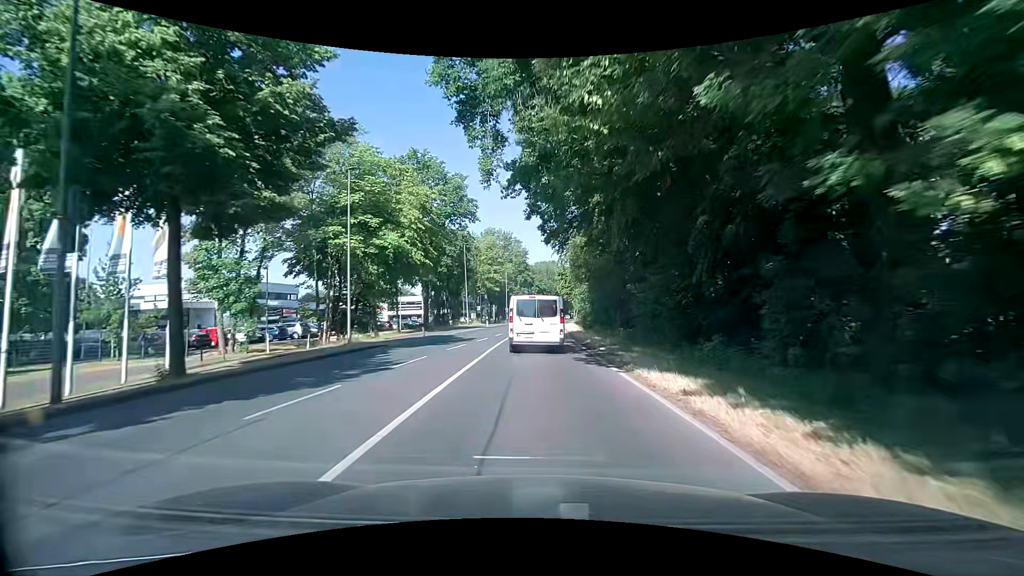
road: secondary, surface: asphalt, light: Day
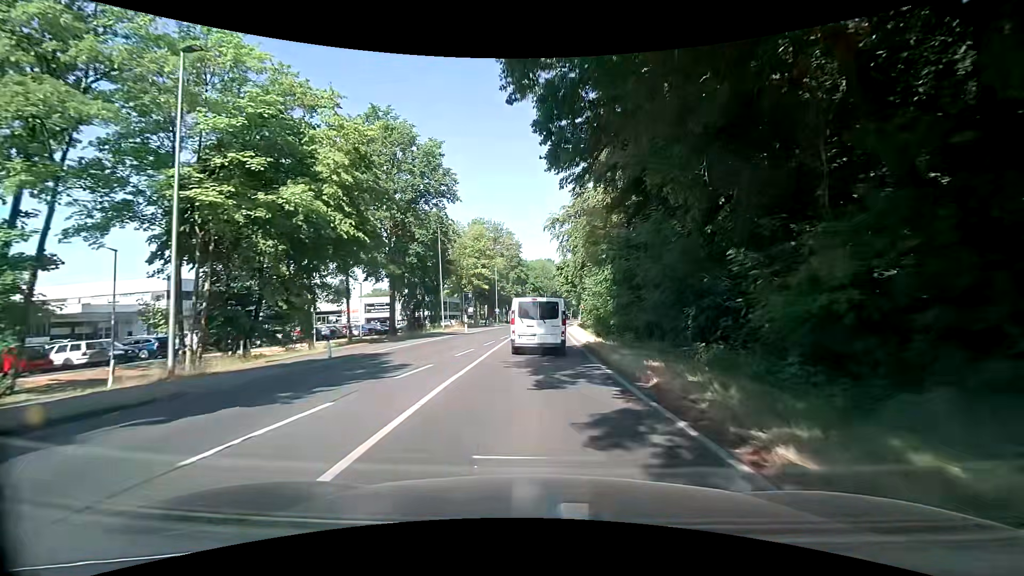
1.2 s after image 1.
(-0.3, +13.8) m; -2°
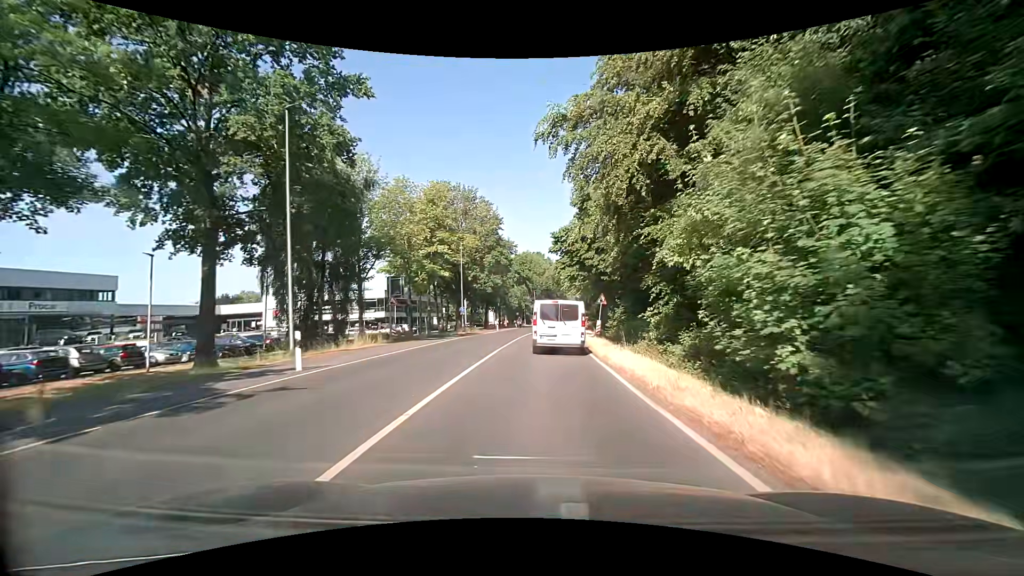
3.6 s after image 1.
(+1.6, +28.7) m; +4°
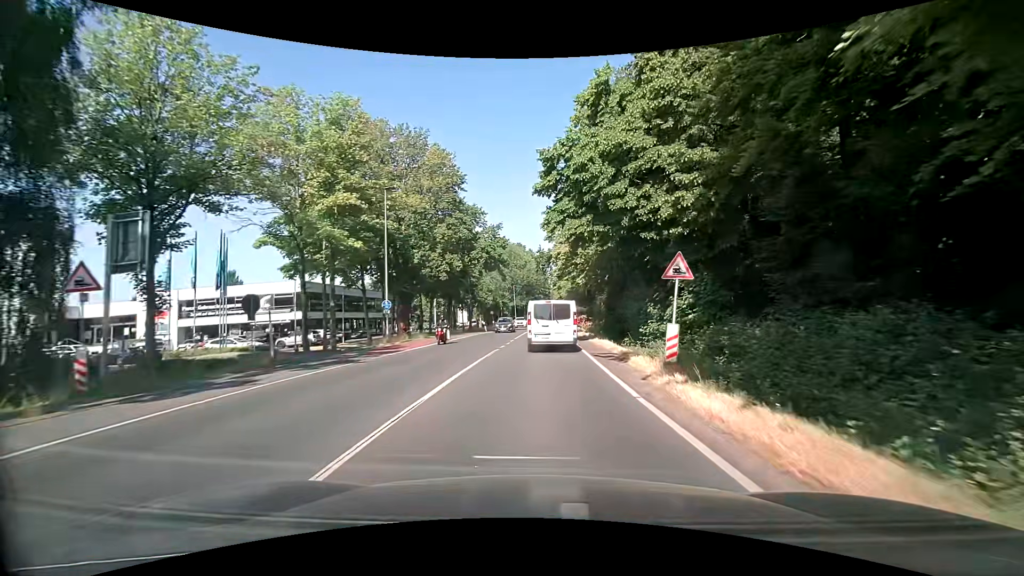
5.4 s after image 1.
(+0.3, +22.6) m; +2°
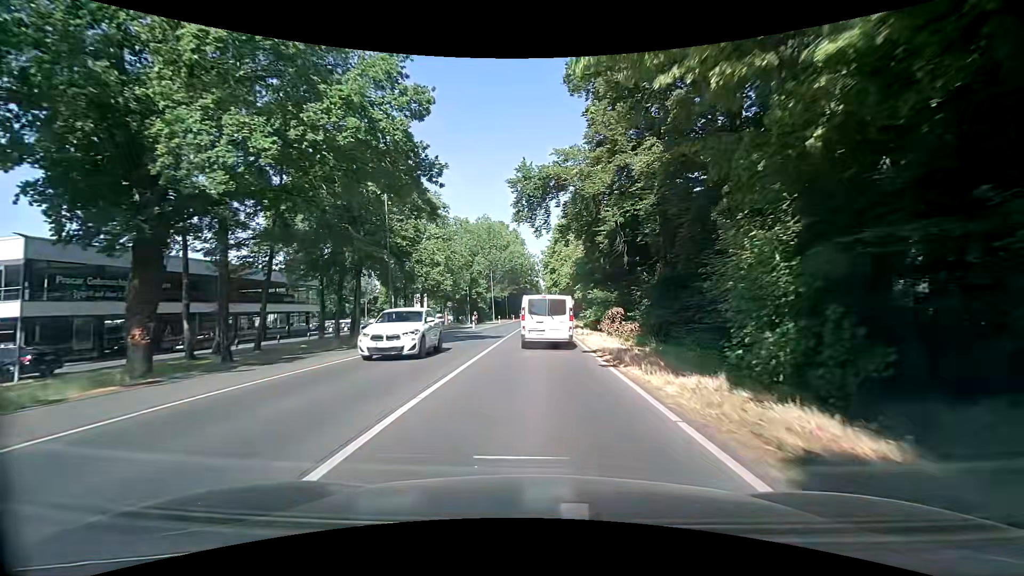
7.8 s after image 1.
(+0.5, +31.5) m; +2°
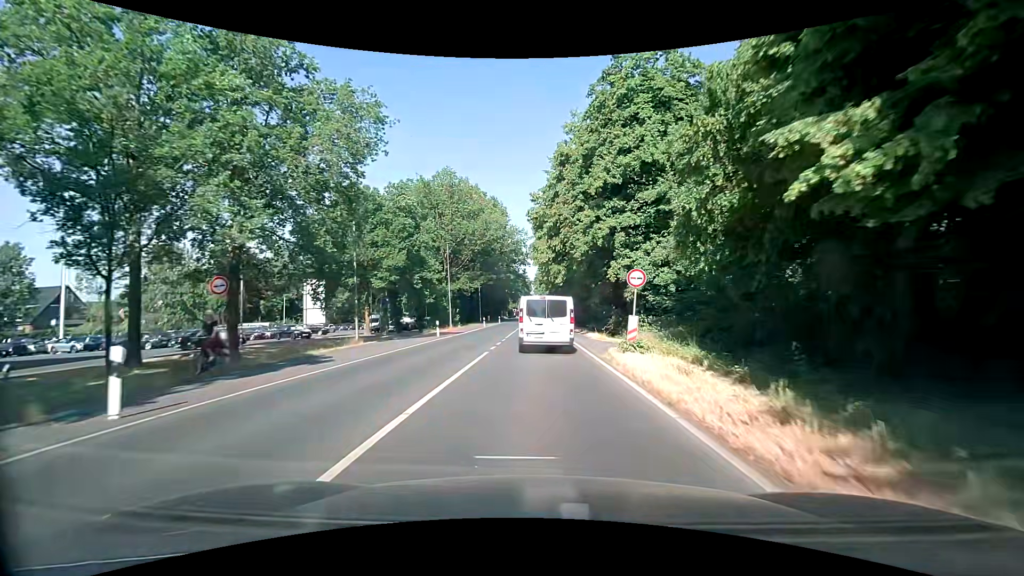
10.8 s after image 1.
(0.0, +39.3) m; +1°
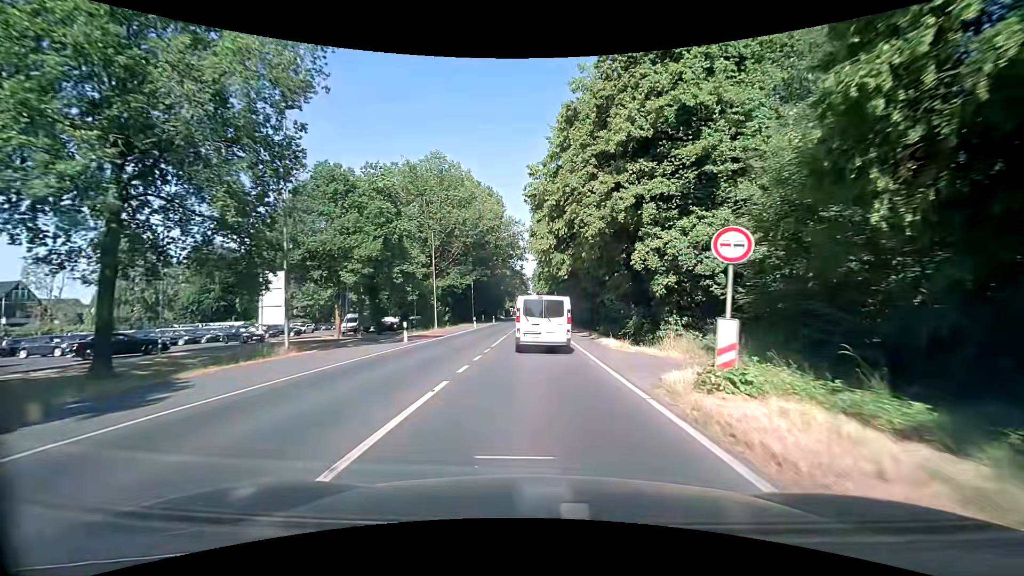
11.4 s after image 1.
(0.0, +7.7) m; 0°
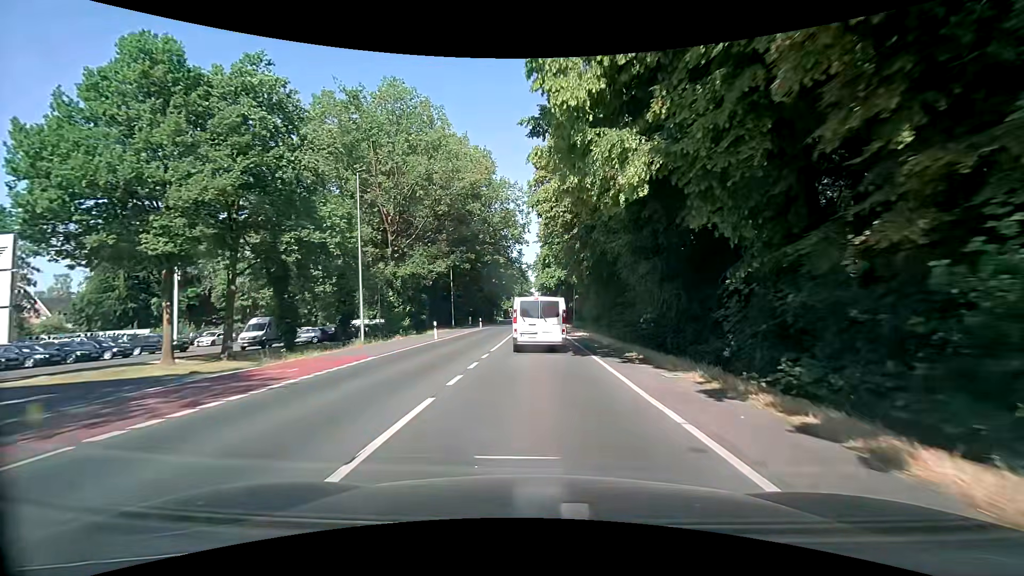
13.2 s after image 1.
(-0.1, +22.6) m; -1°
(0, +10) (0, +20) (0, +30) (+1, +40) (+1, +50) (+1, +60) (+1, +70) (+1, +80) (+1, +90) (+1, +100) m
